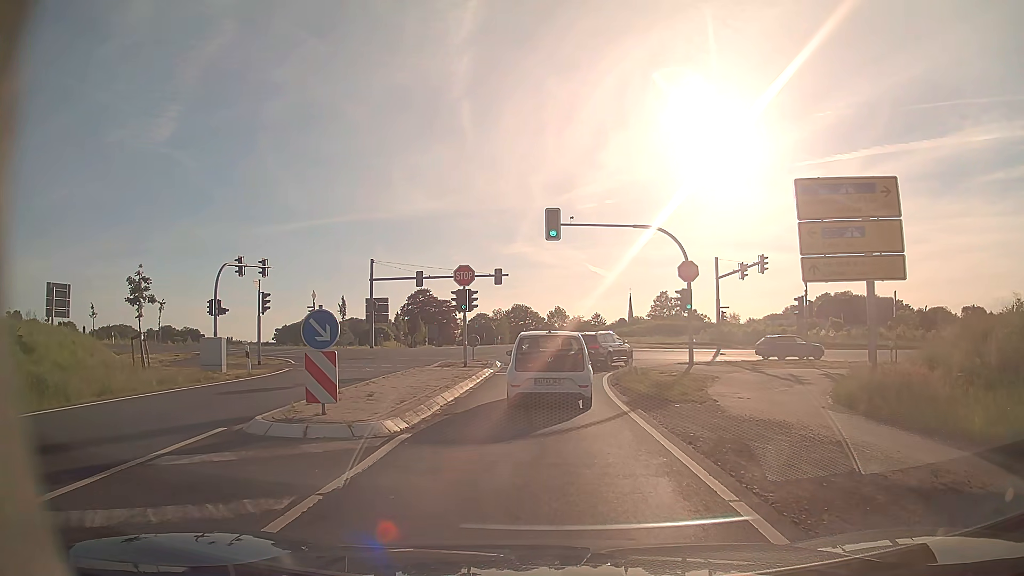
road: tertiary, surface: asphalt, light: Day
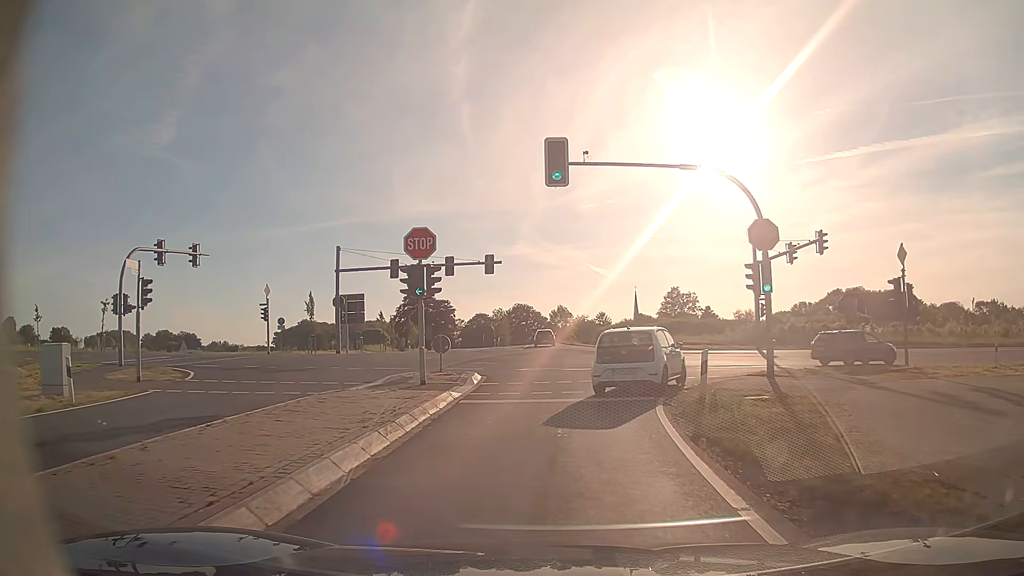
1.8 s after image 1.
(-0.1, +10.9) m; 0°
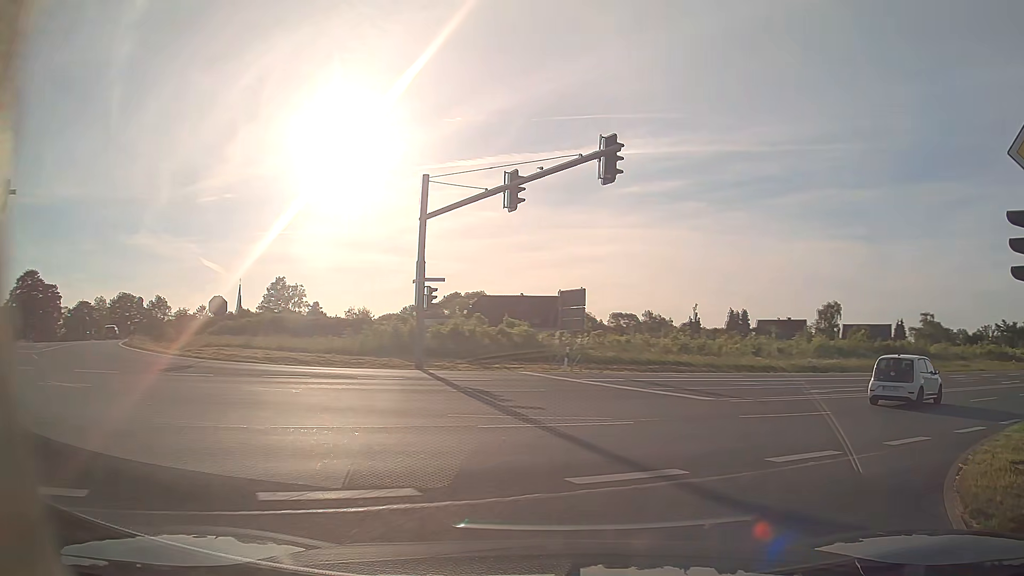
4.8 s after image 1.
(+2.9, +21.1) m; +32°
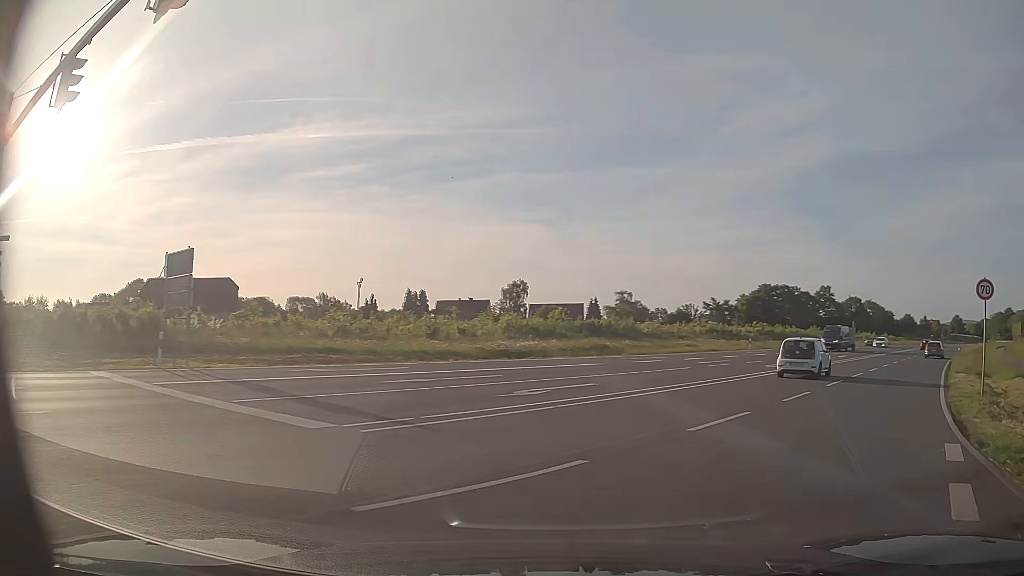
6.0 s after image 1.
(+2.4, +9.2) m; +28°
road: primary
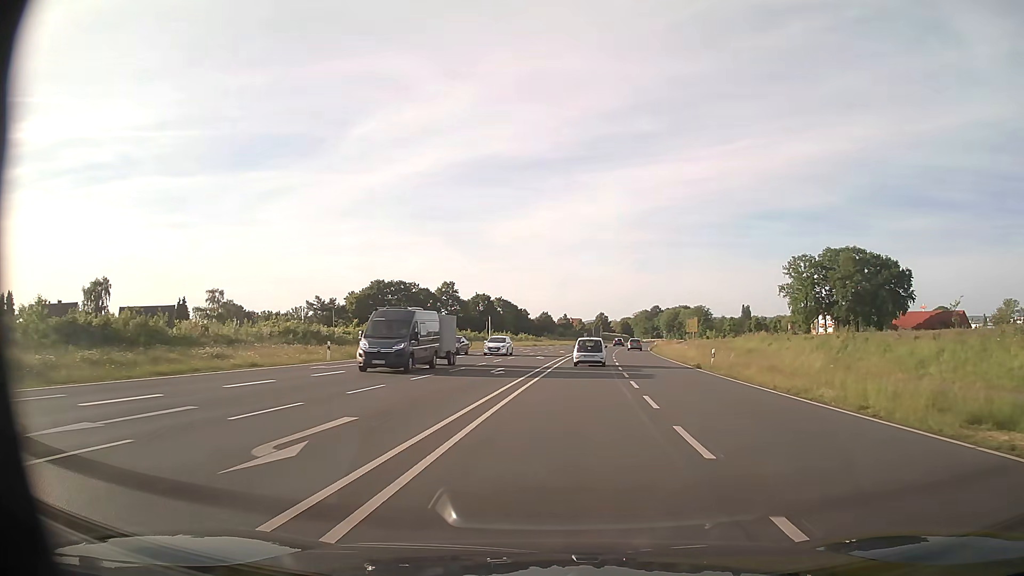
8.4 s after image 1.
(+8.8, +24.9) m; +32°
(0, +10) (+1, +20) (+1, +30) (+2, +40) (+3, +50) (+4, +60) (+5, +70) (+6, +80) (+8, +90) (+9, +100) m
